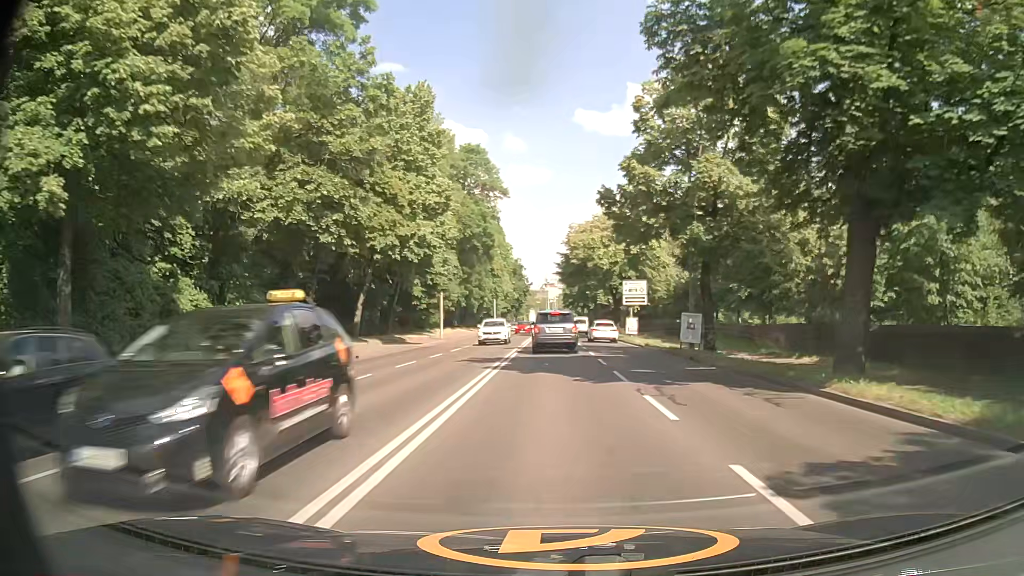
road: primary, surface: asphalt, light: Day
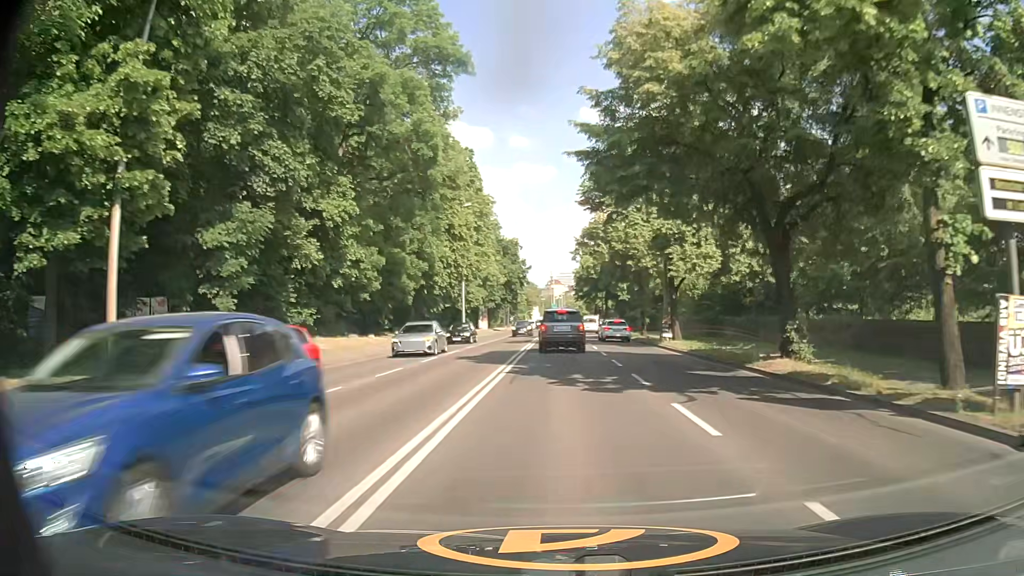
(-0.1, +43.2) m; -1°
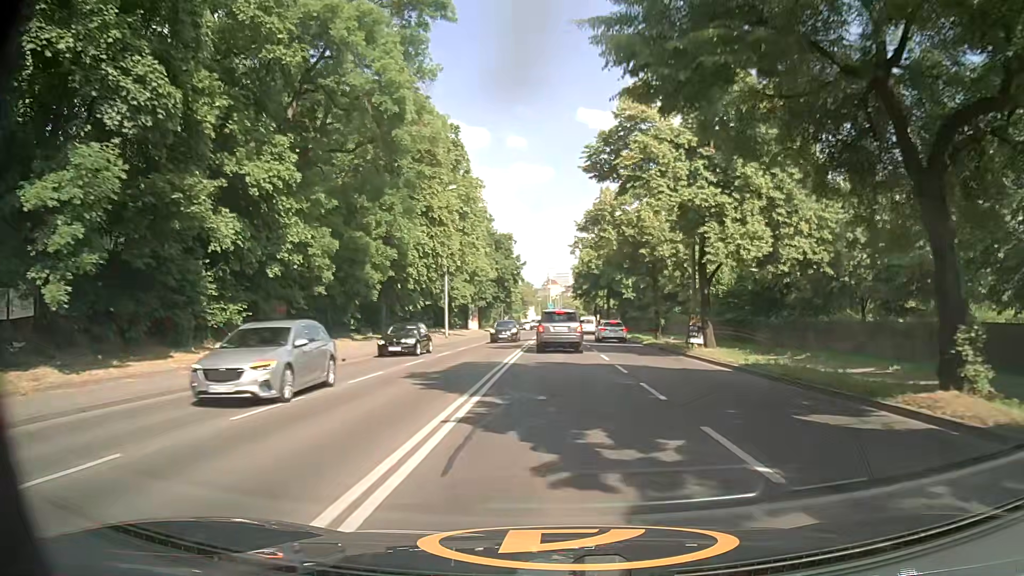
(0.0, +8.2) m; 0°
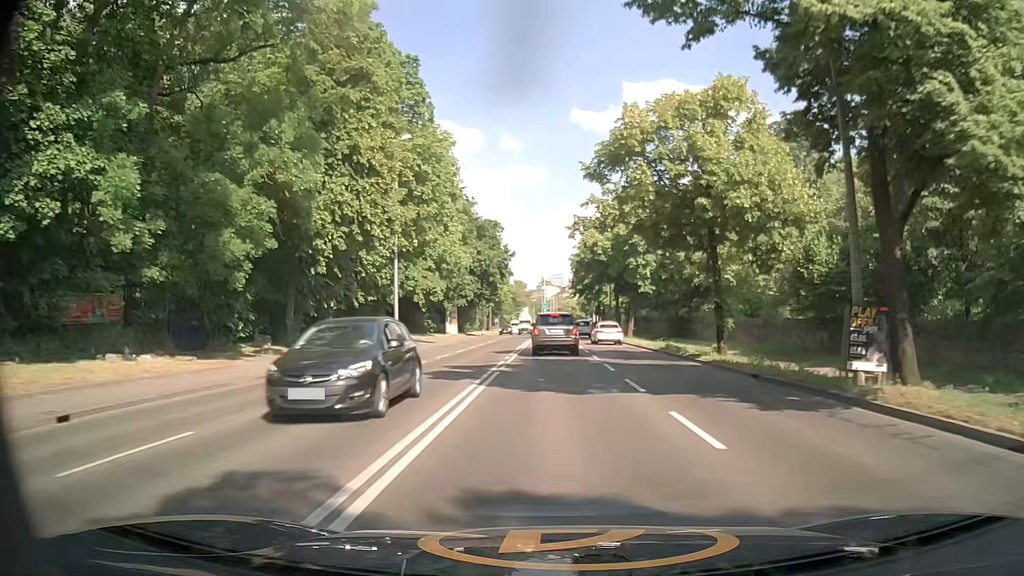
(0.0, +16.3) m; 0°
(0, +10) (0, +20) (0, +30) (0, +40) (0, +50) (0, +60) (0, +70) (0, +80) (0, +90) (+1, +100) m
